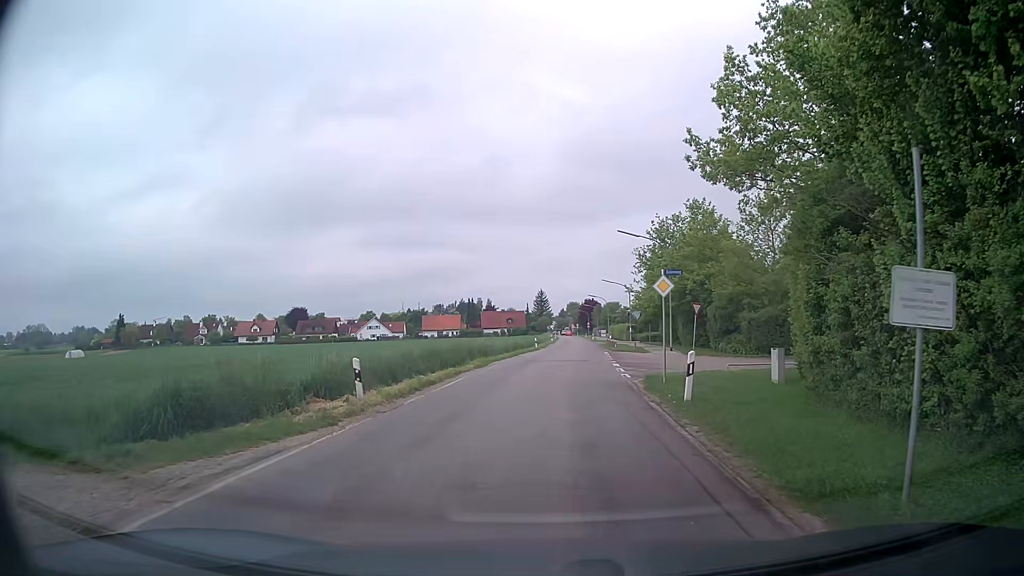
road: unclassified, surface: asphalt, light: Day
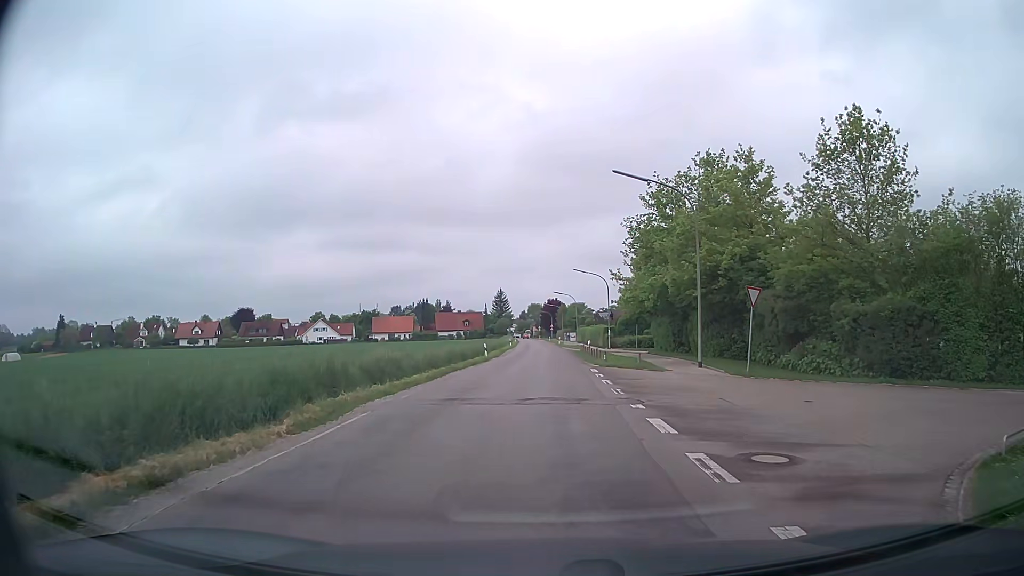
(+0.5, +16.5) m; +4°
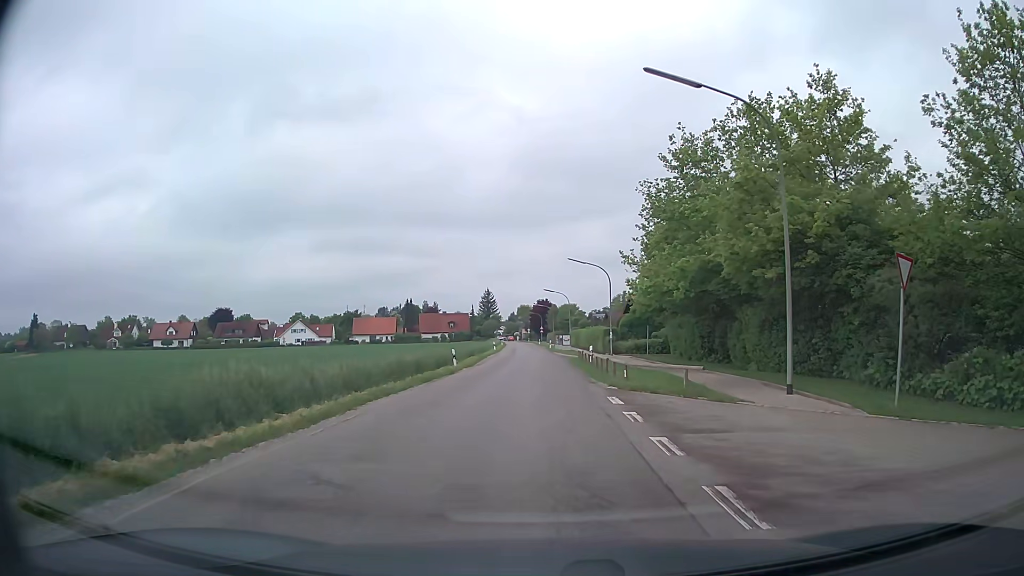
(0.0, +10.6) m; 0°
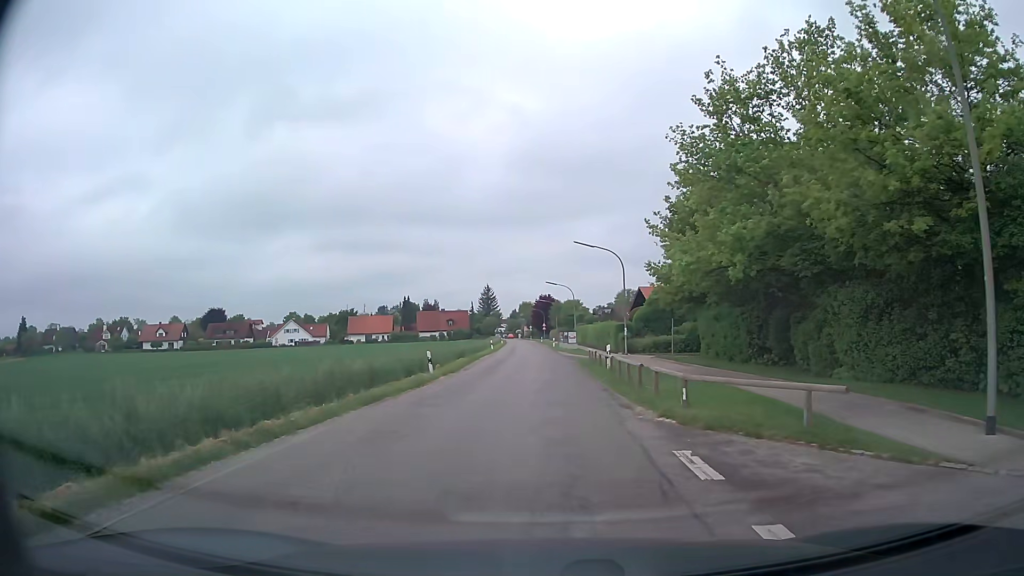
(+0.1, +7.7) m; 0°
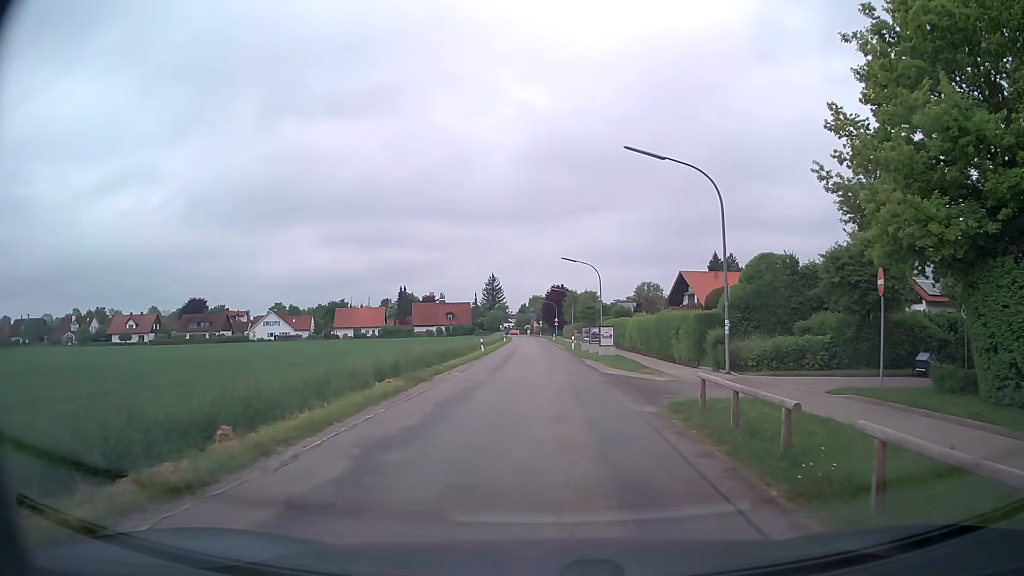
(-0.3, +22.0) m; -1°
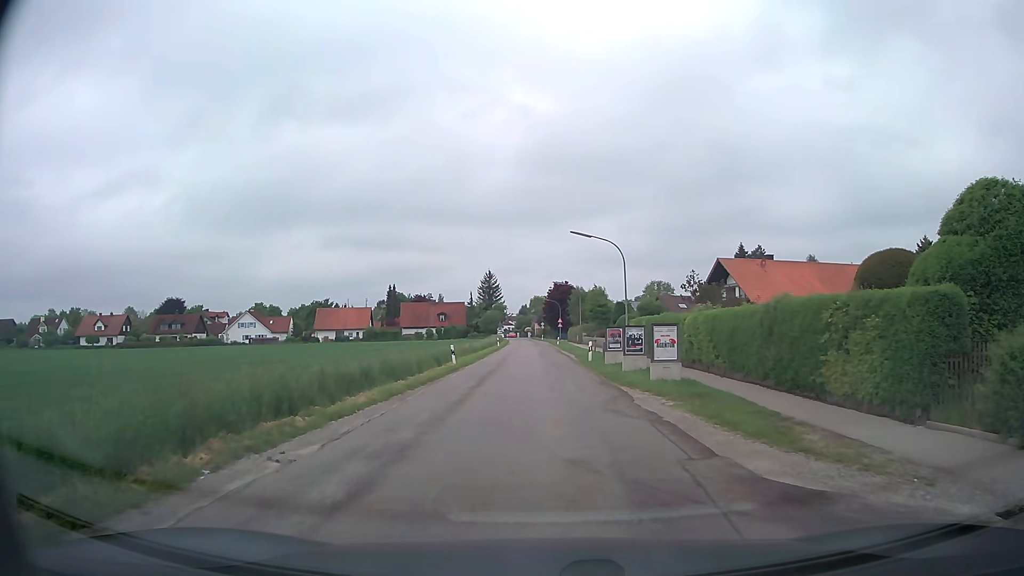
(0.0, +15.8) m; 0°
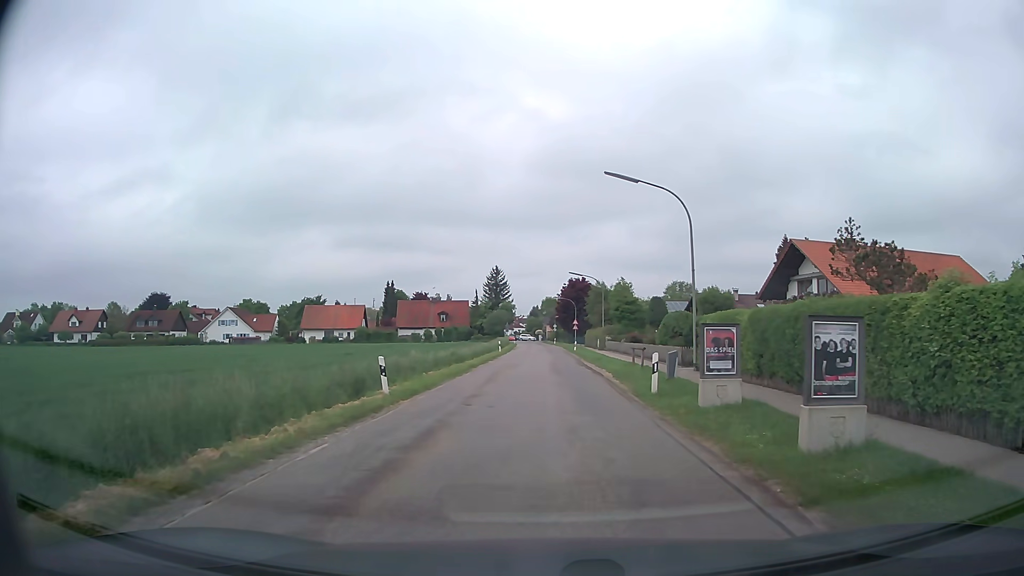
(-0.1, +15.6) m; 0°
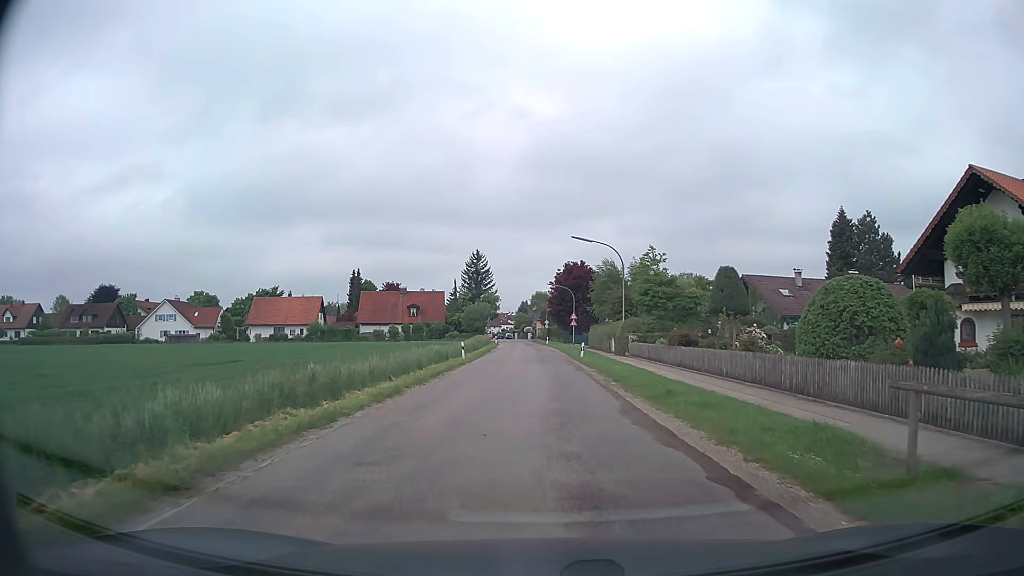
(-0.1, +22.1) m; 0°
(0, +10) (0, +20) (0, +30) (0, +40) (0, +50) (0, +60) (0, +70) (-1, +80) (-1, +90) (-1, +100) m
